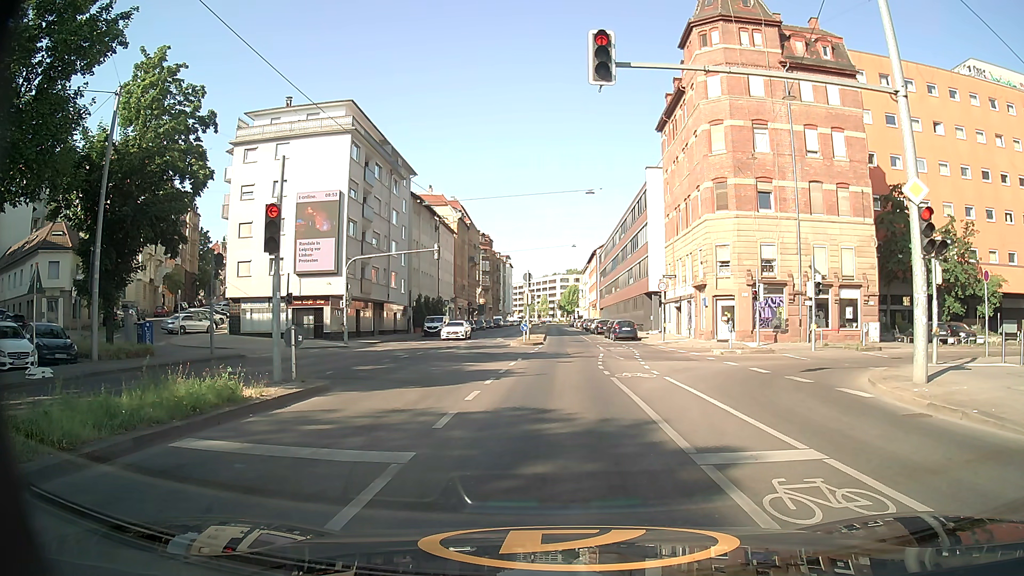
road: secondary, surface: asphalt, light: Day
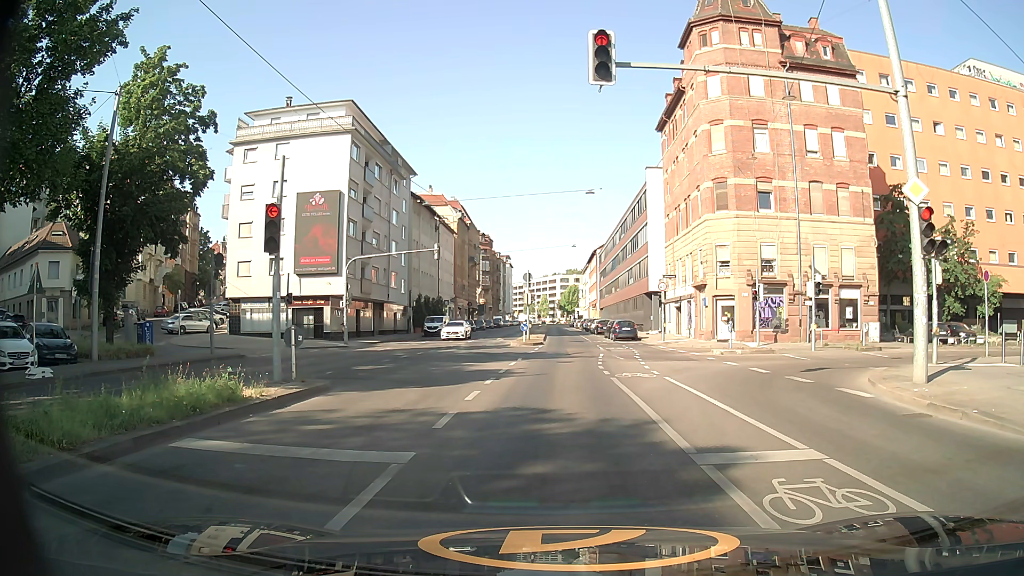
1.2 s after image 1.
(0.0, 0.0) m; 0°
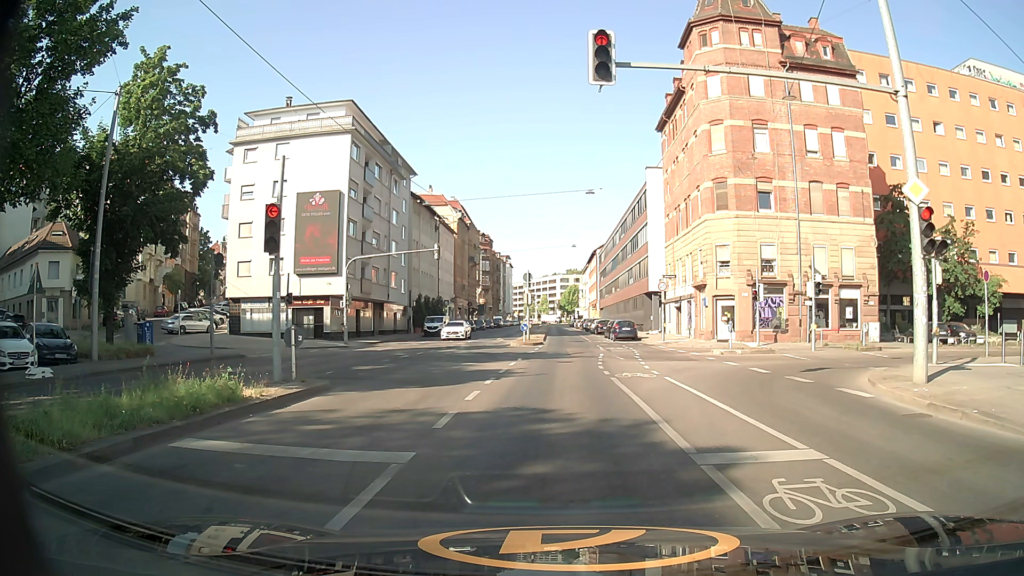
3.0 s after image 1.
(0.0, 0.0) m; 0°
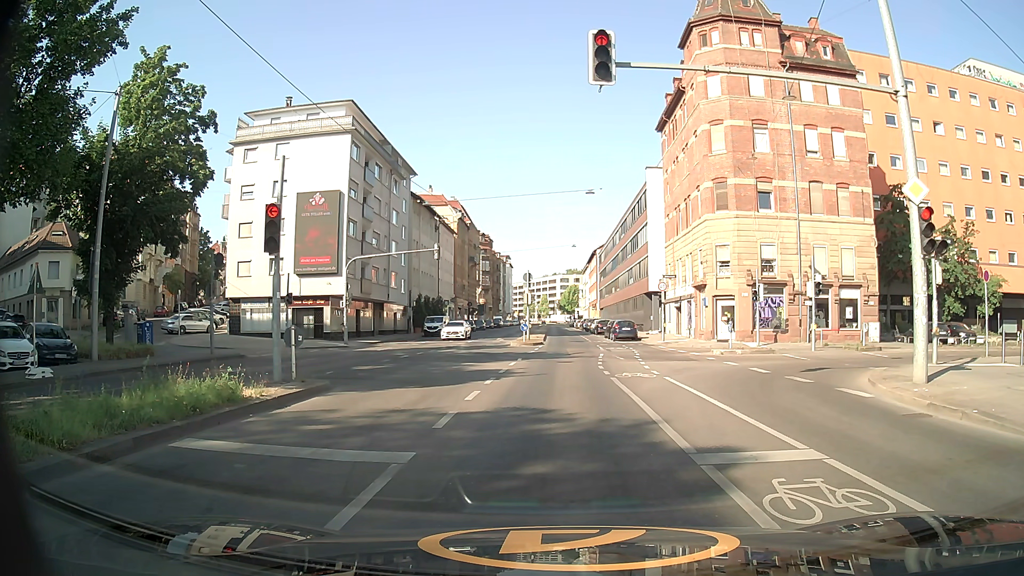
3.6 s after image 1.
(0.0, 0.0) m; 0°
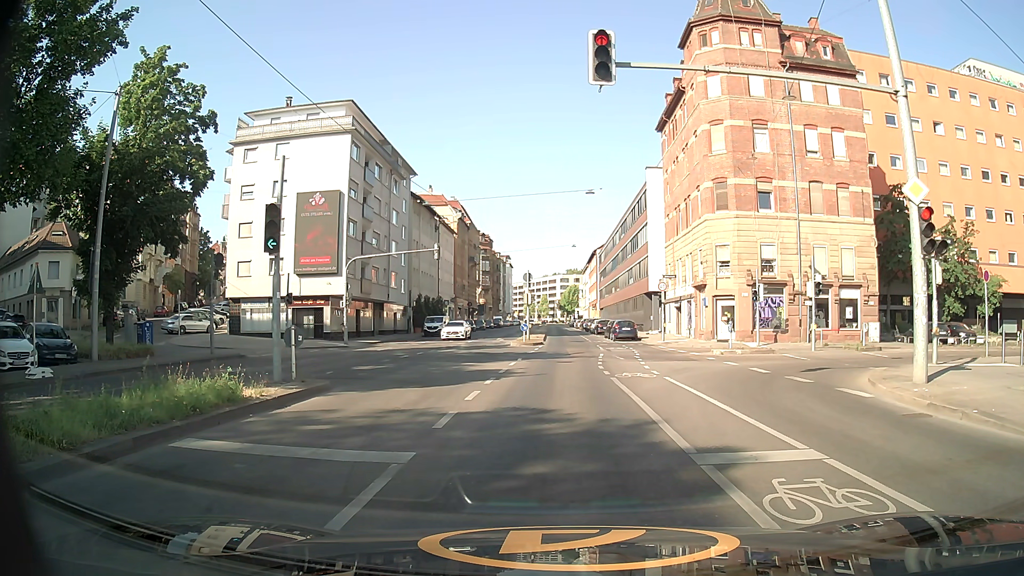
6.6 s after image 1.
(0.0, 0.0) m; 0°
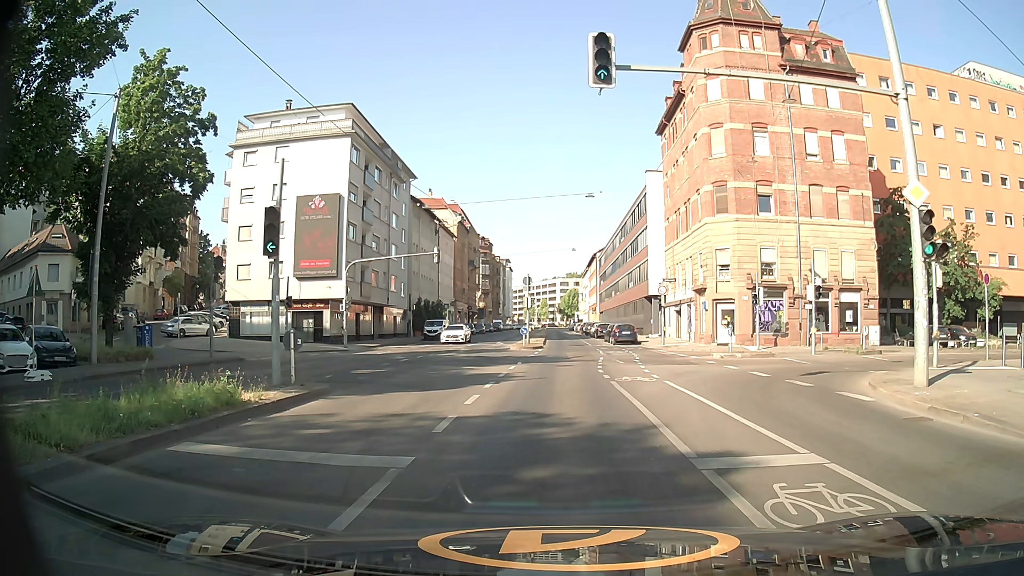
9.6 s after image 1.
(0.0, 0.0) m; 0°
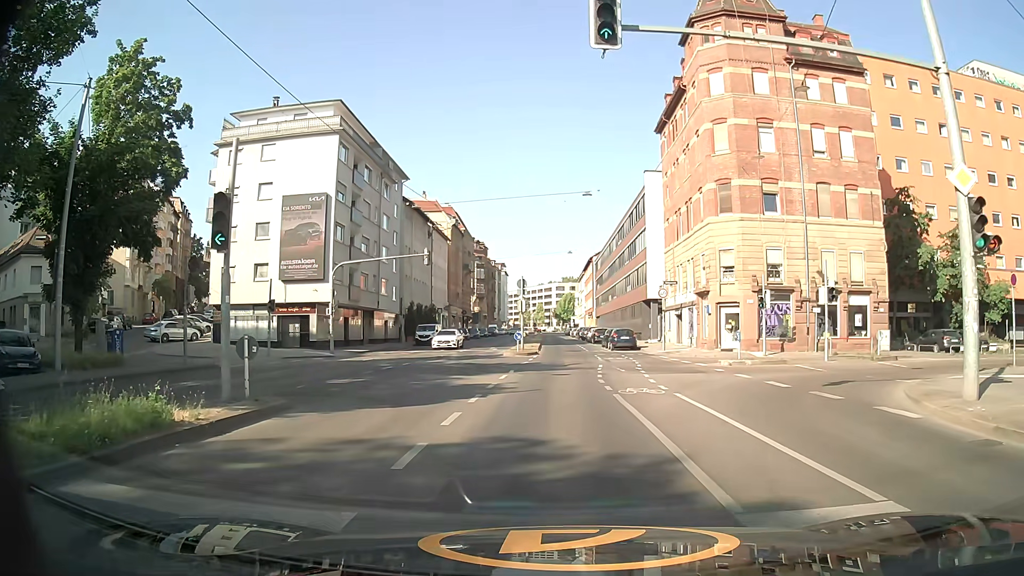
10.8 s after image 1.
(0.0, +2.2) m; +2°
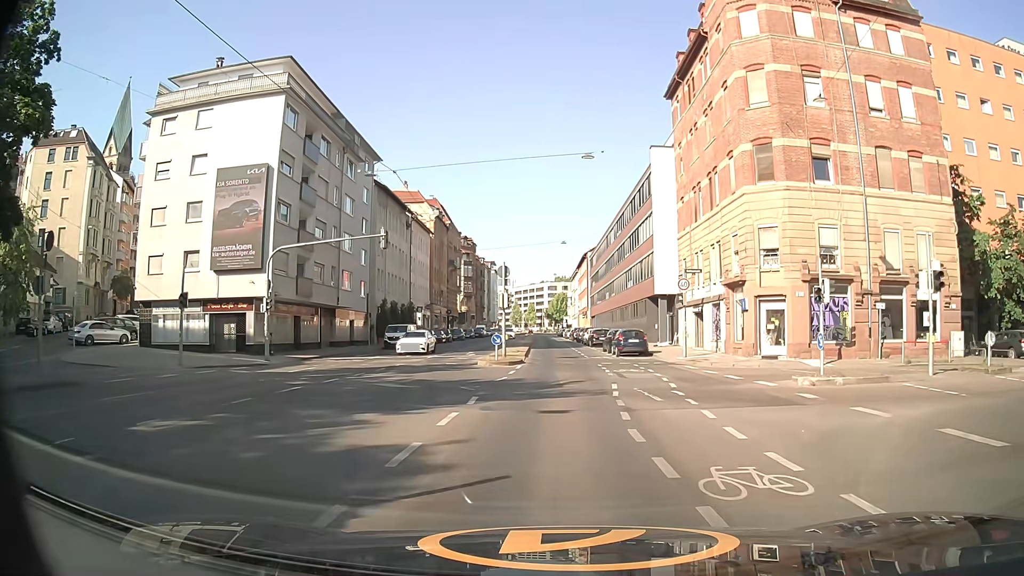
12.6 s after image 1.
(0.0, +9.2) m; 0°
(0, +10) (0, +20) (+1, +30) (0, +40) (+1, +50) (0, +60) (0, +70) (0, +80) (0, +90) (0, +100) m
